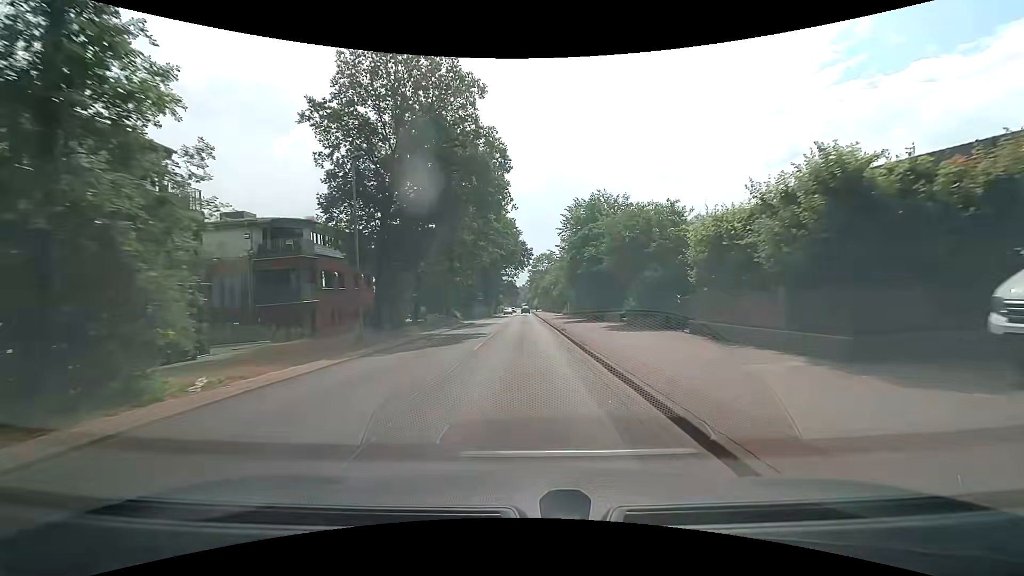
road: tertiary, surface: asphalt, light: Day
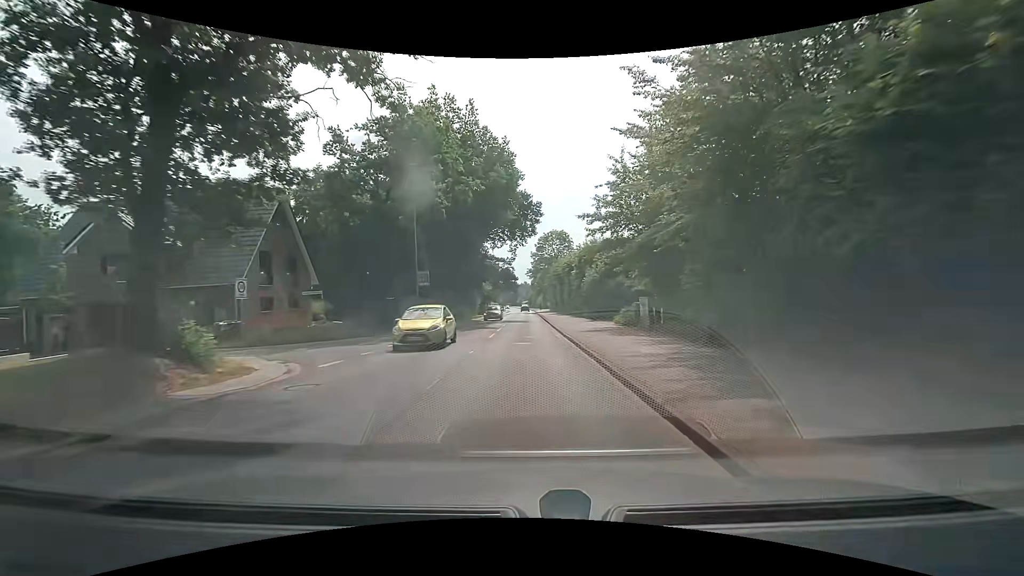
(-0.5, +38.5) m; -1°
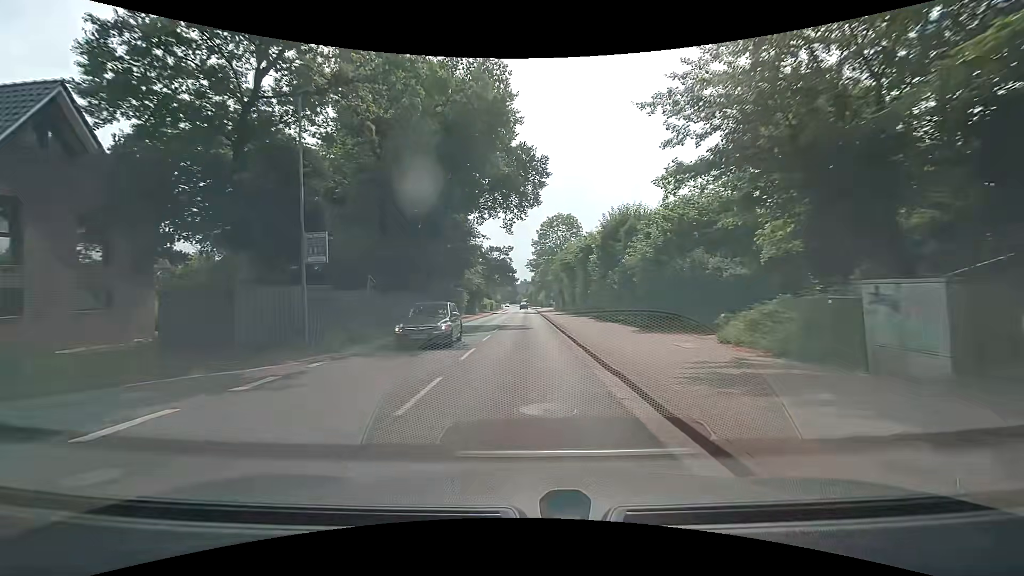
(+0.1, +15.3) m; 0°
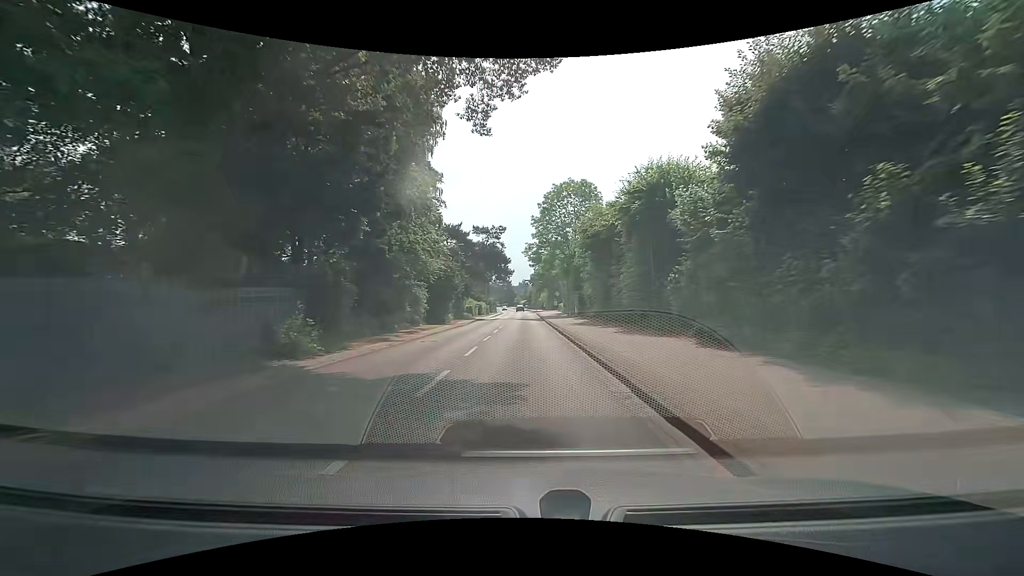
(+0.1, +22.9) m; 0°
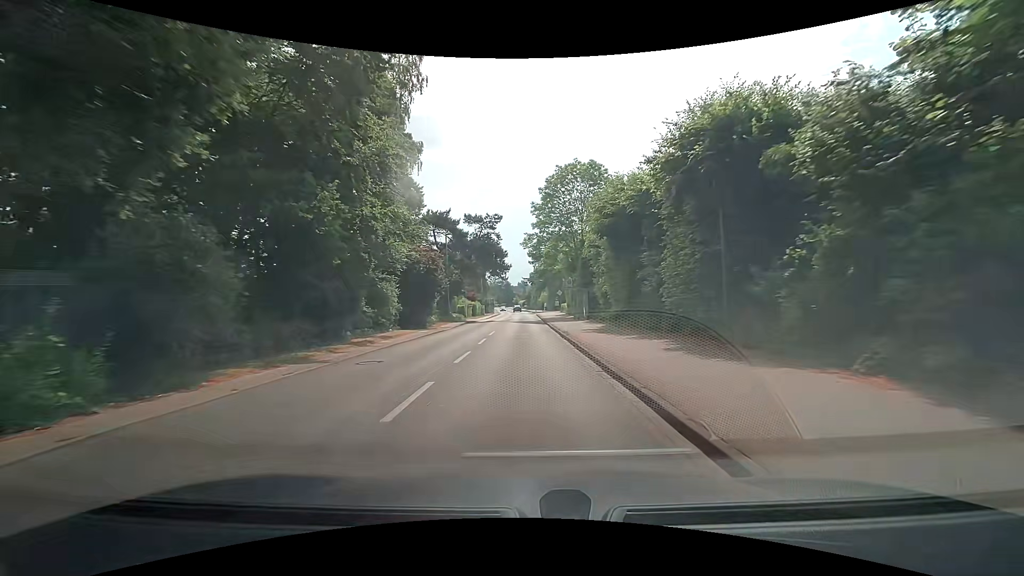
(0.0, +7.7) m; 0°
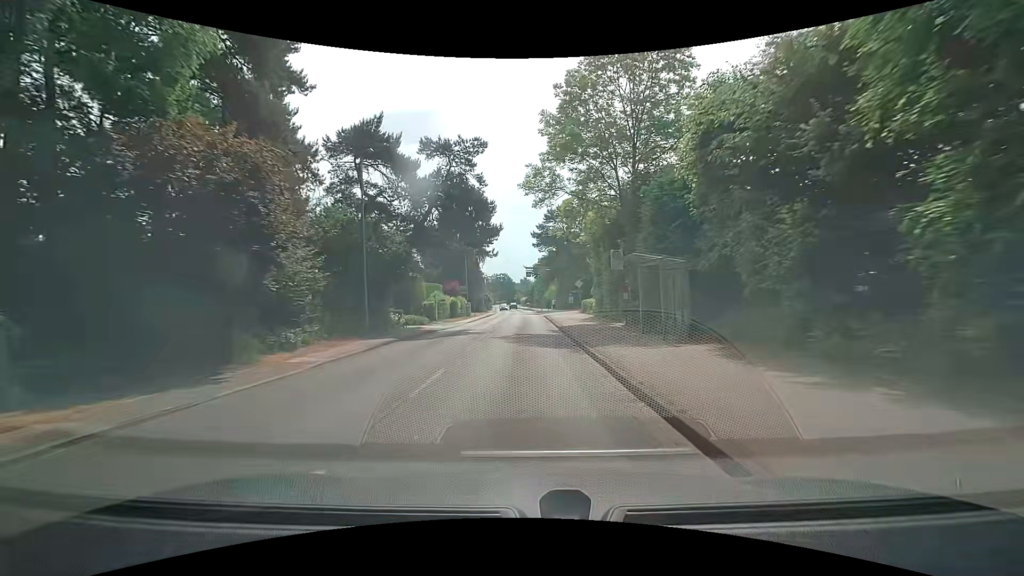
(0.0, +23.0) m; 0°
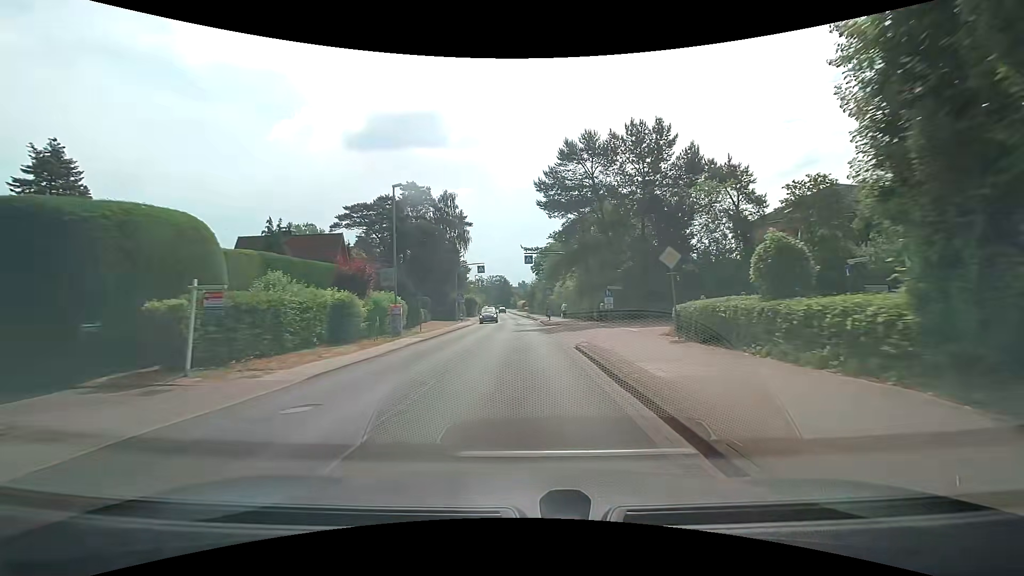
(0.0, +30.5) m; -1°
(0, +10) (0, +20) (0, +30) (0, +40) (0, +50) (0, +60) (-1, +70) (-1, +80) (-2, +90) (-2, +100) m
